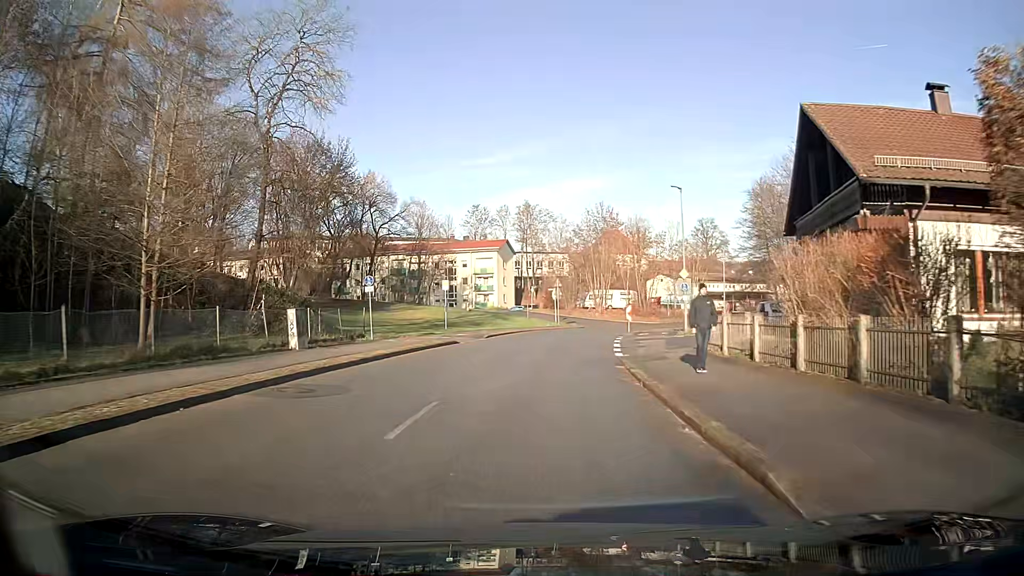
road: unclassified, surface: asphalt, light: Day
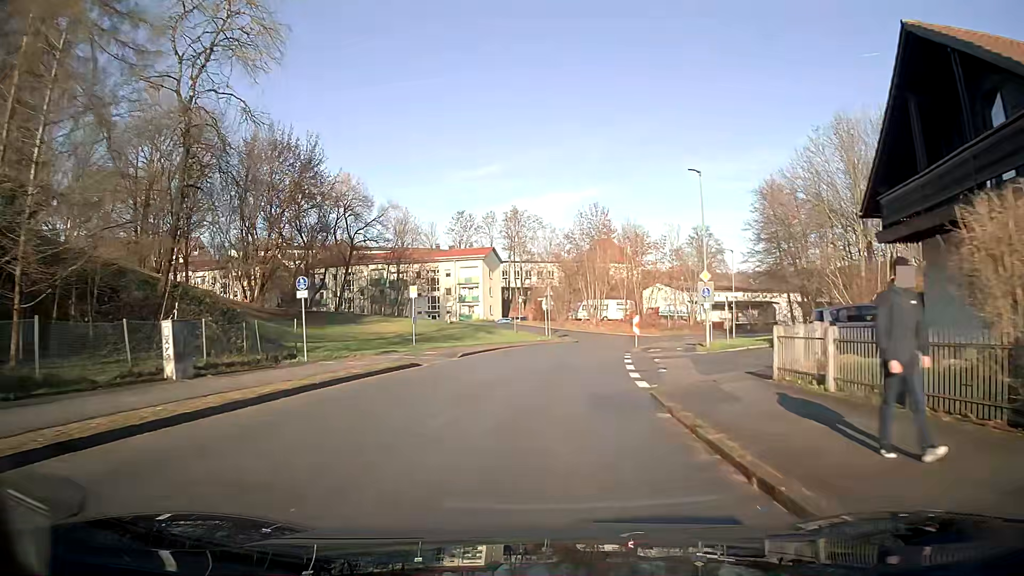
(+0.1, +7.2) m; +1°
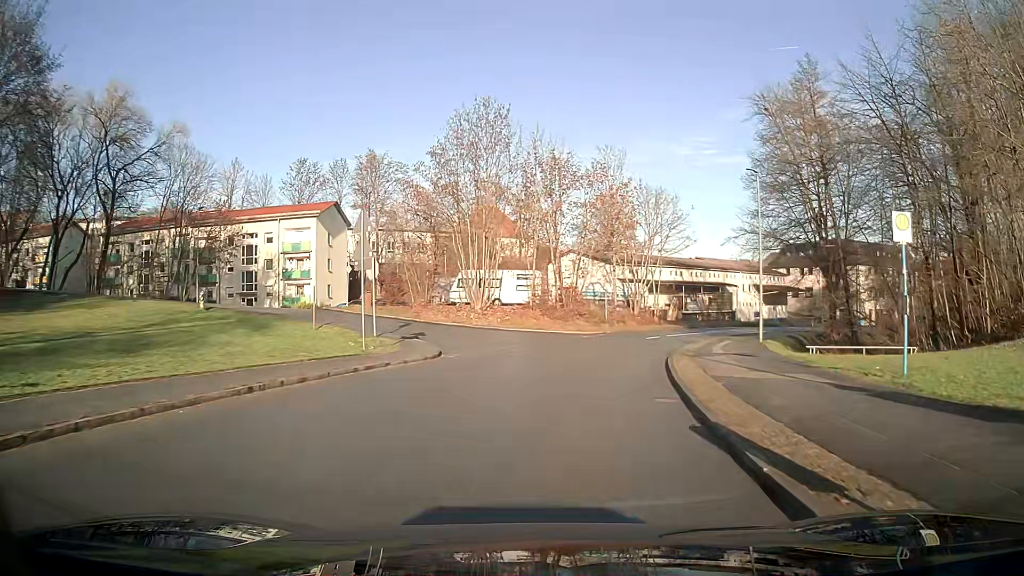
(+2.4, +31.7) m; +11°
(0, +10) (+2, +20) (+3, +30) (-5, +35) (-14, +39) (-20, +47) (-19, +57) (-15, +66) (-9, +74) (-2, +82) m
